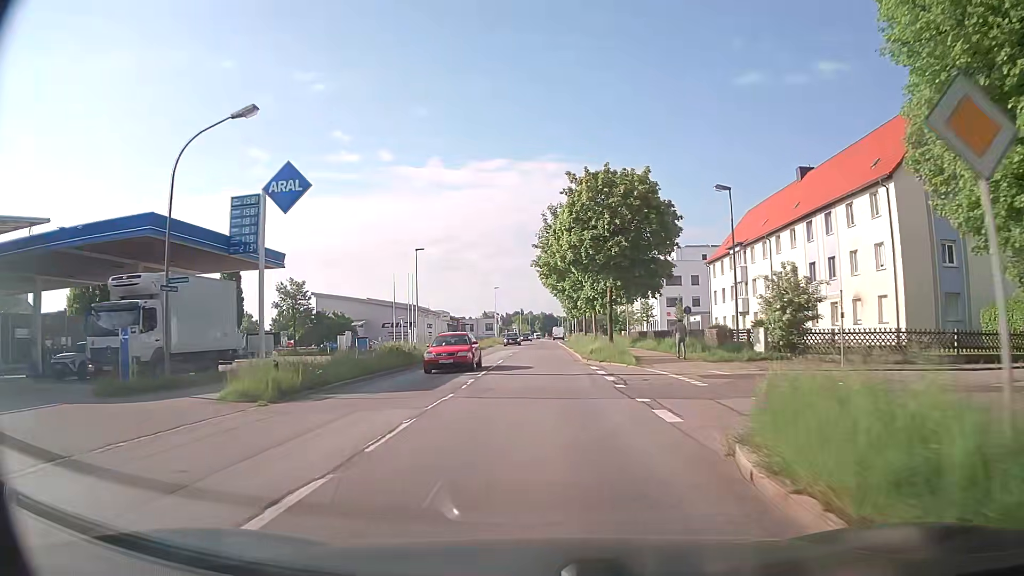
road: secondary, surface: asphalt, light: Day
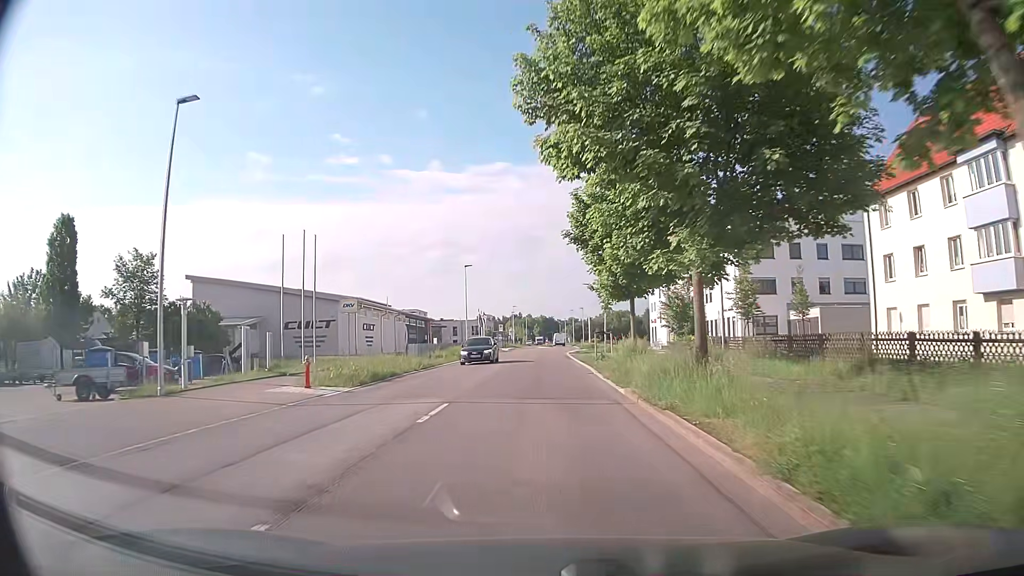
(-0.3, +37.6) m; 0°
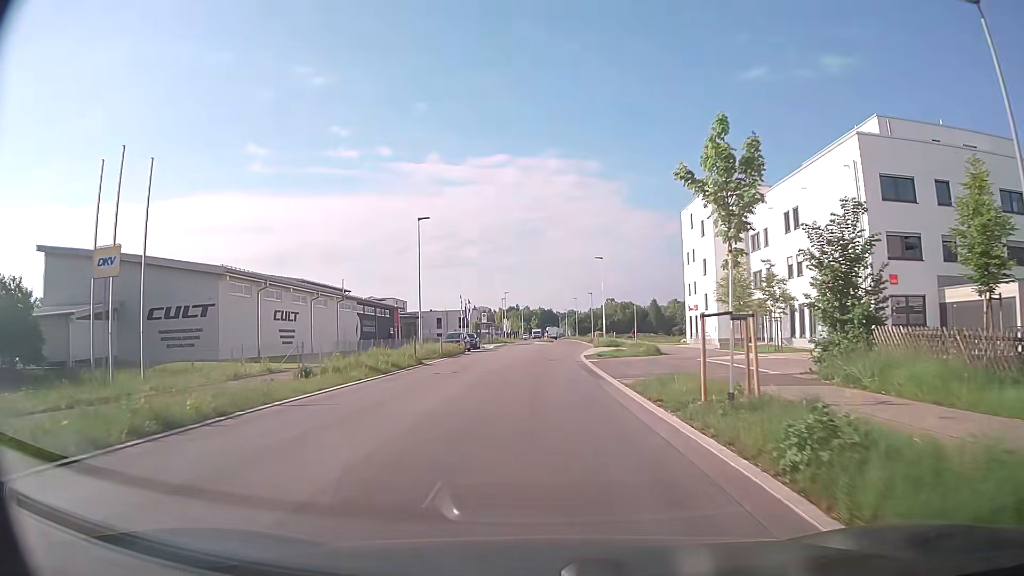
(-0.2, +22.7) m; 0°
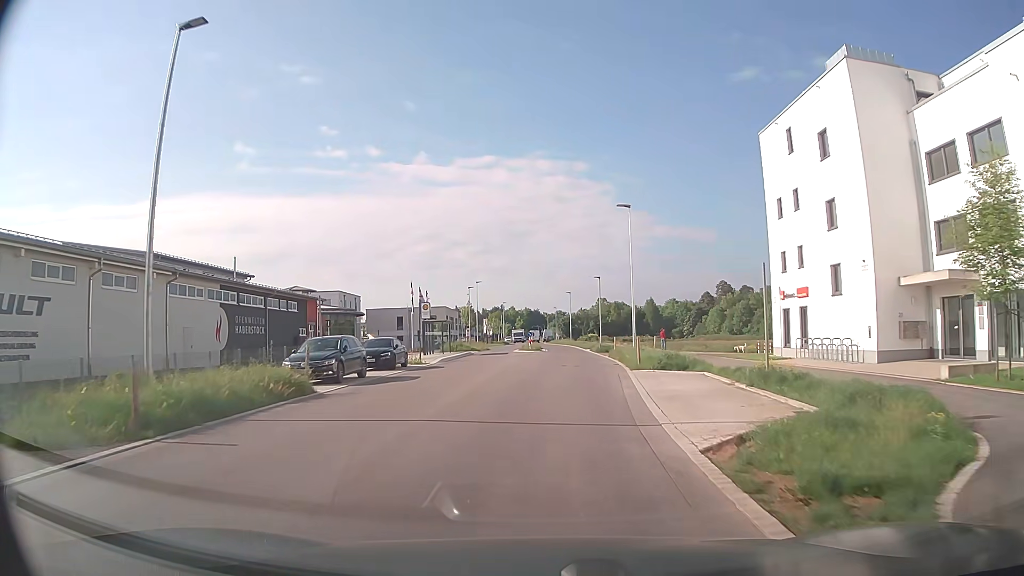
(0.0, +27.2) m; +1°
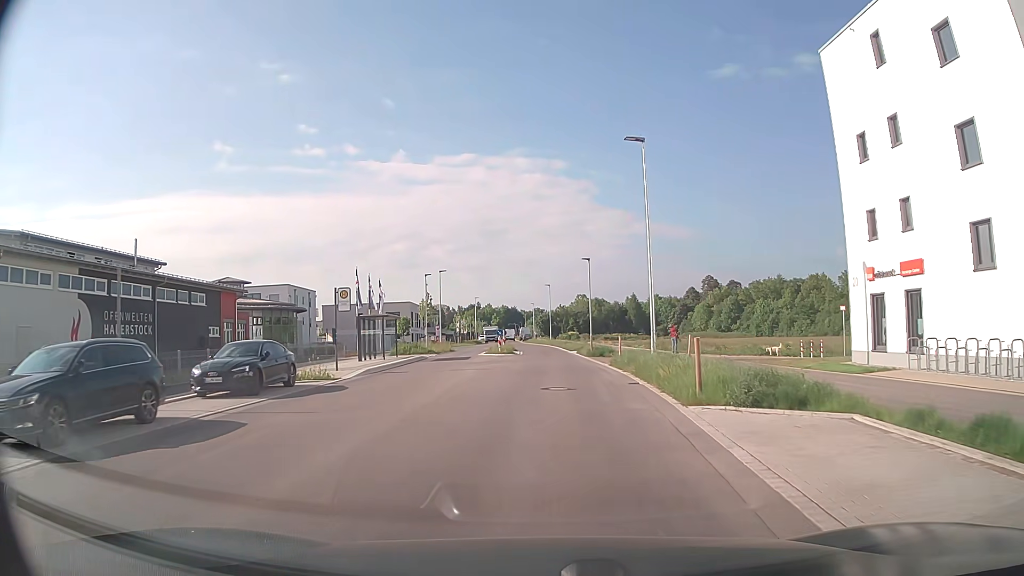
(+0.2, +12.3) m; +2°
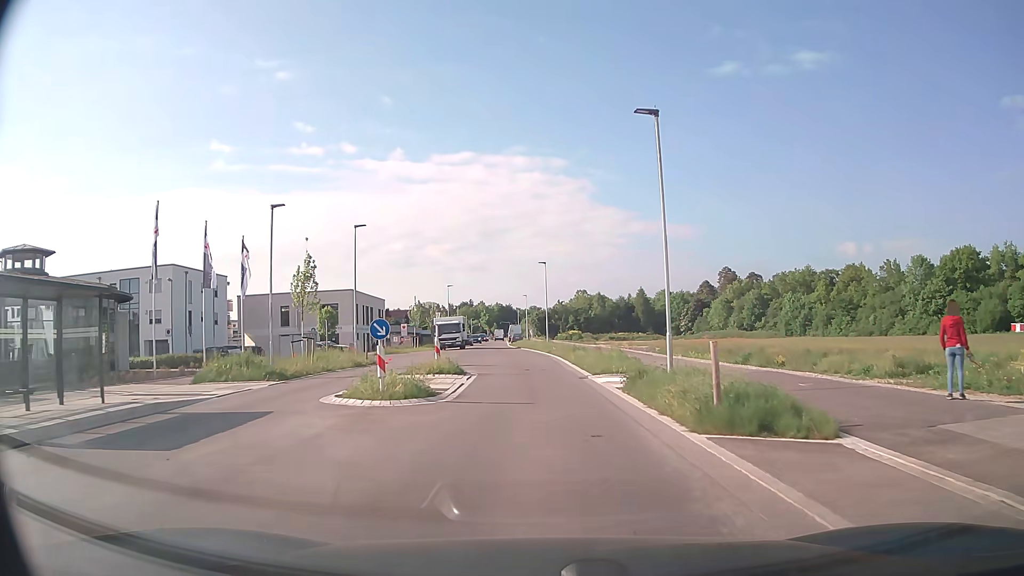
(+0.5, +29.1) m; +1°
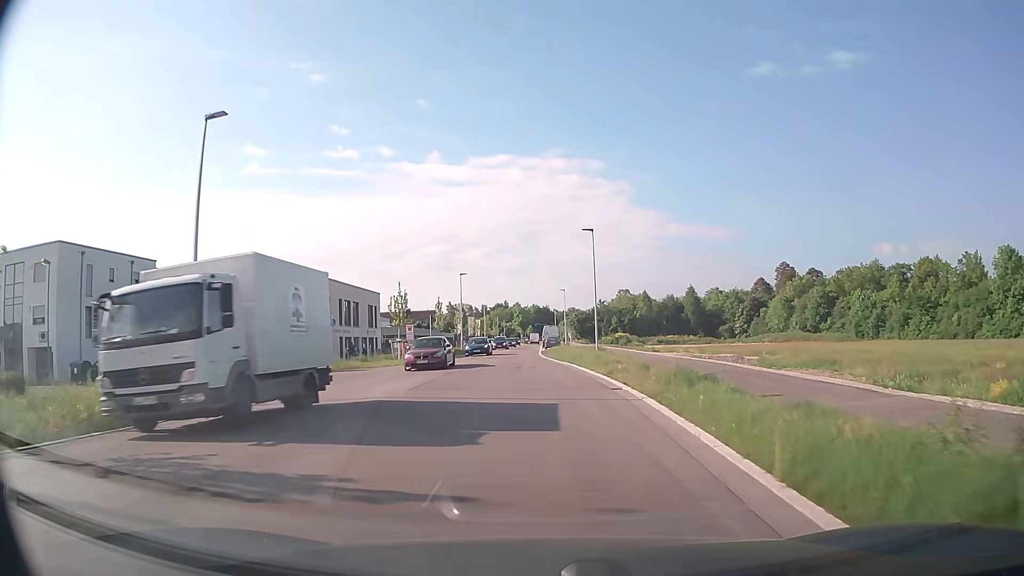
(-0.5, +22.3) m; -3°
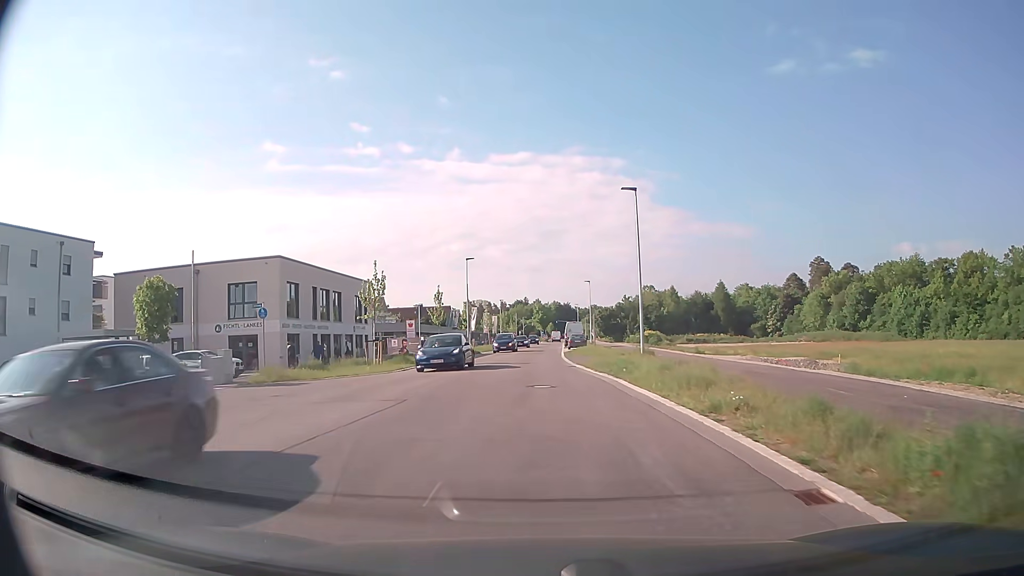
(-0.2, +11.9) m; -2°
(0, +10) (0, +20) (0, +30) (0, +40) (0, +50) (0, +60) (0, +70) (0, +80) (+1, +90) (+1, +100) m
